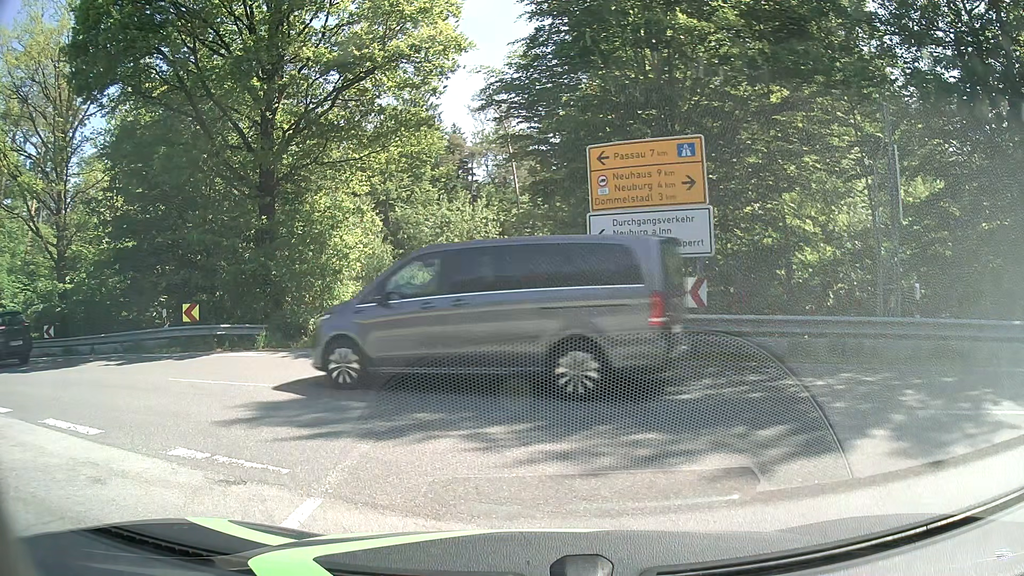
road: tertiary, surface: asphalt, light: Day
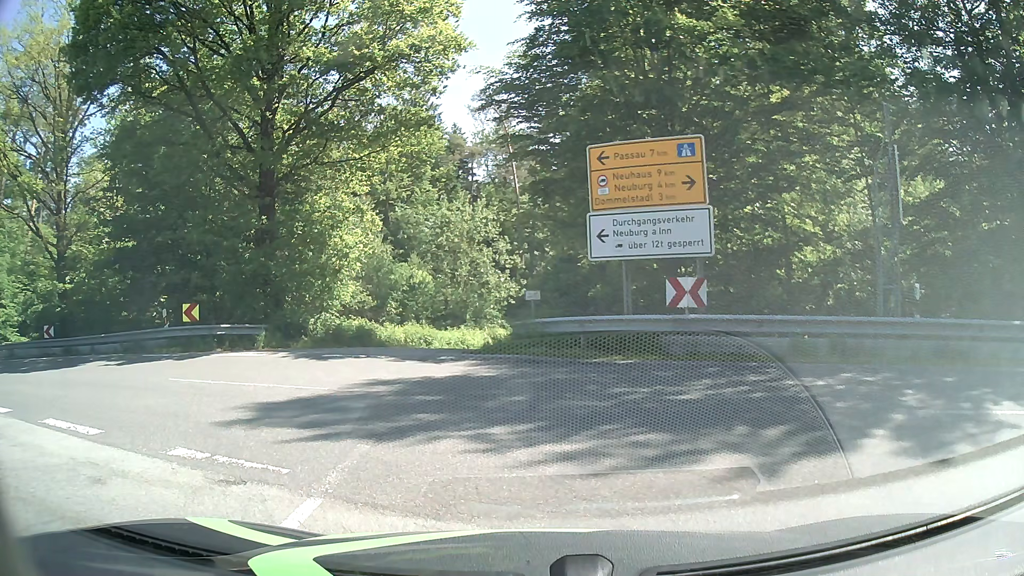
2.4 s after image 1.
(0.0, 0.0) m; 0°
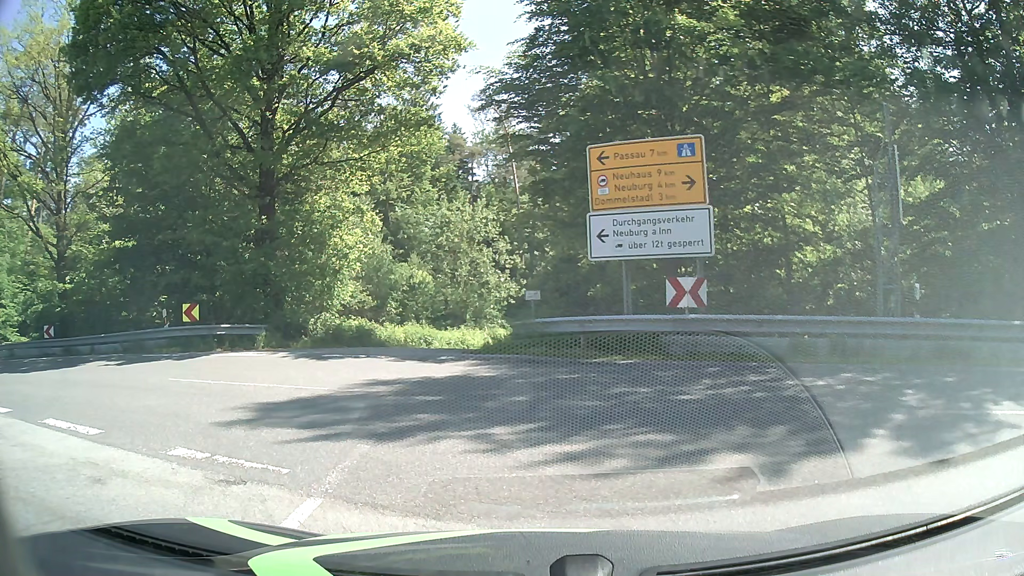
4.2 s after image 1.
(0.0, 0.0) m; 0°
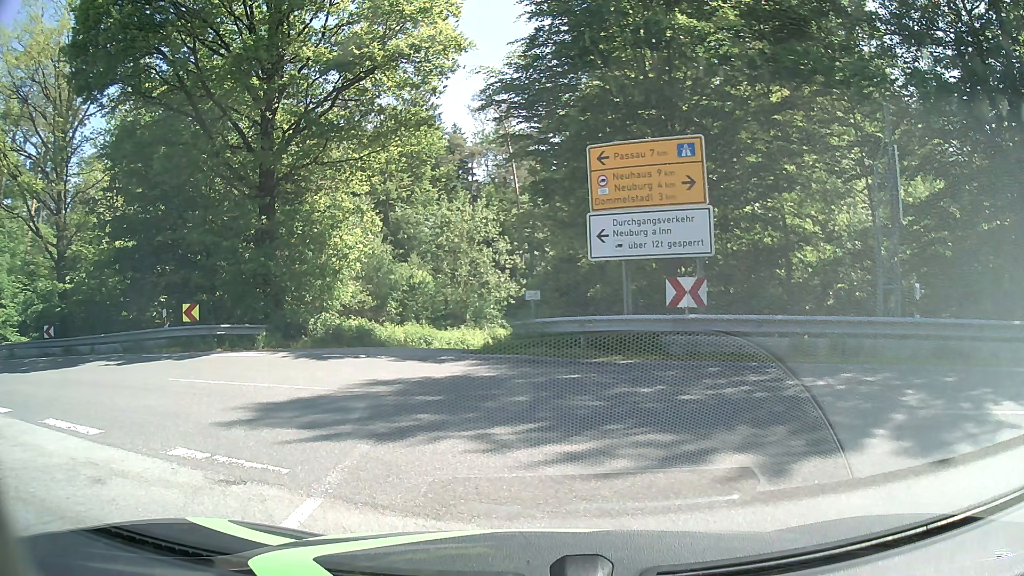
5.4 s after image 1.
(0.0, 0.0) m; 0°
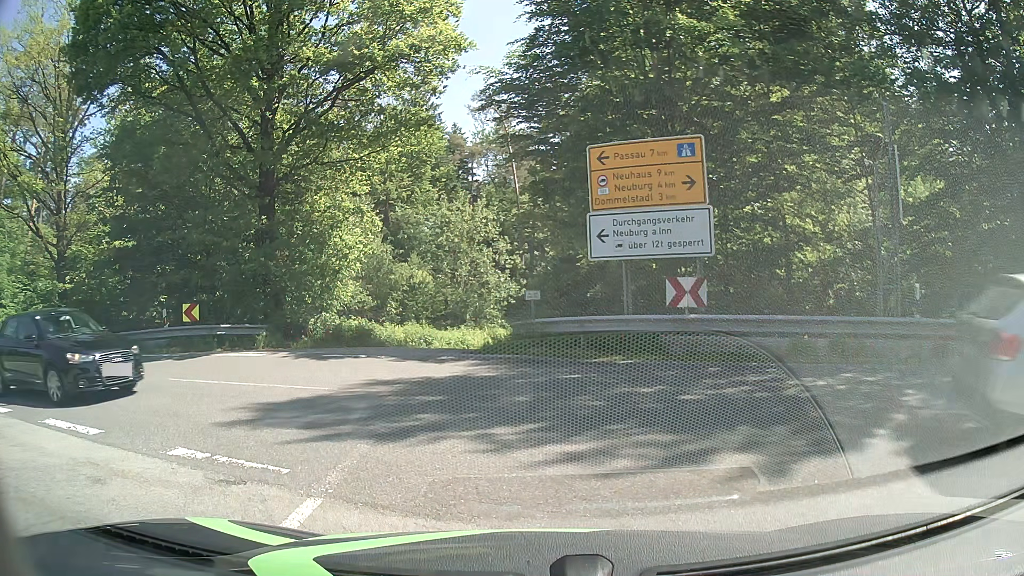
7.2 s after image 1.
(0.0, 0.0) m; 0°
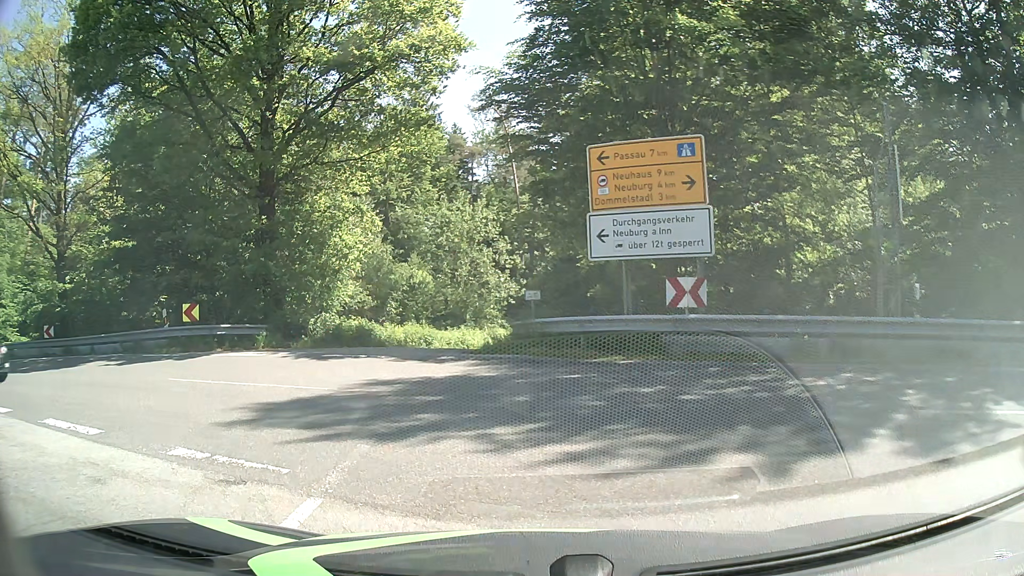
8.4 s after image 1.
(0.0, 0.0) m; 0°
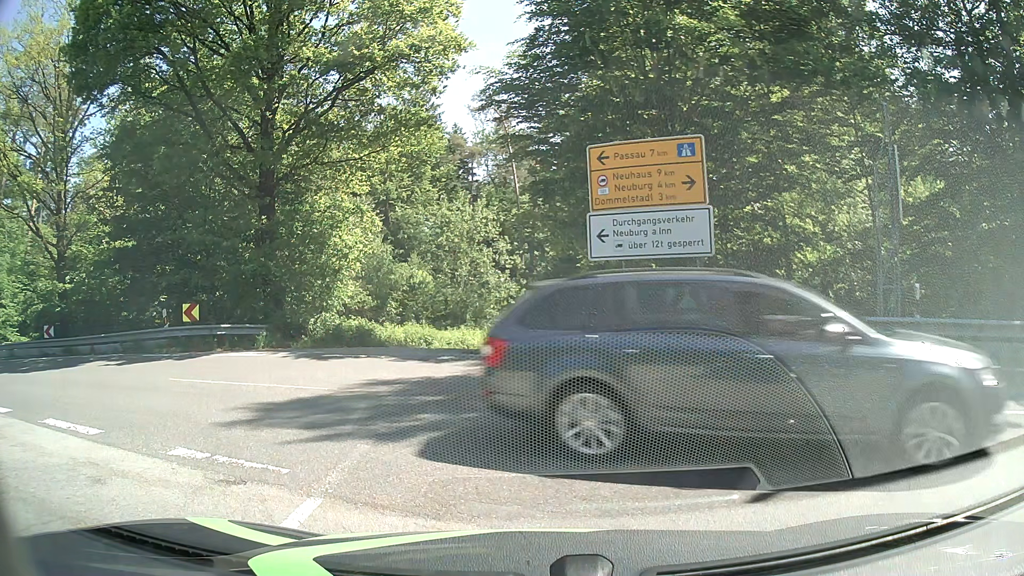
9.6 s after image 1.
(0.0, 0.0) m; 0°
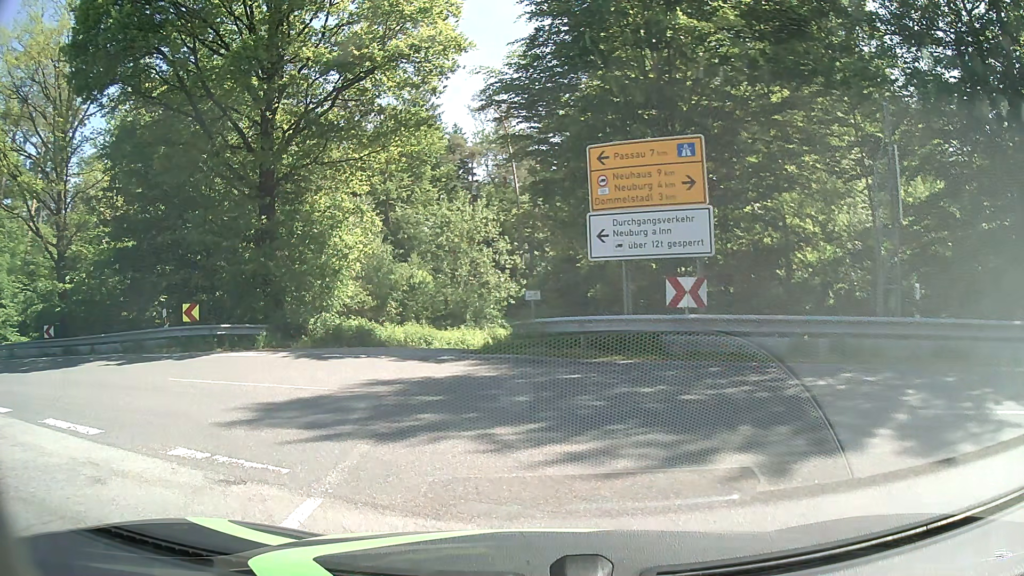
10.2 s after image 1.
(0.0, 0.0) m; 0°
